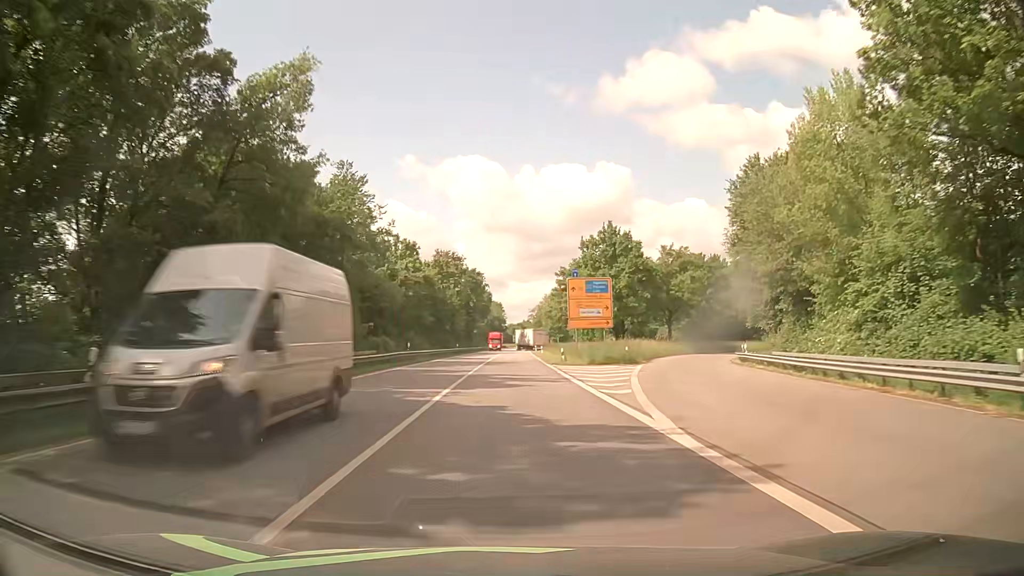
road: primary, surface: asphalt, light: Day
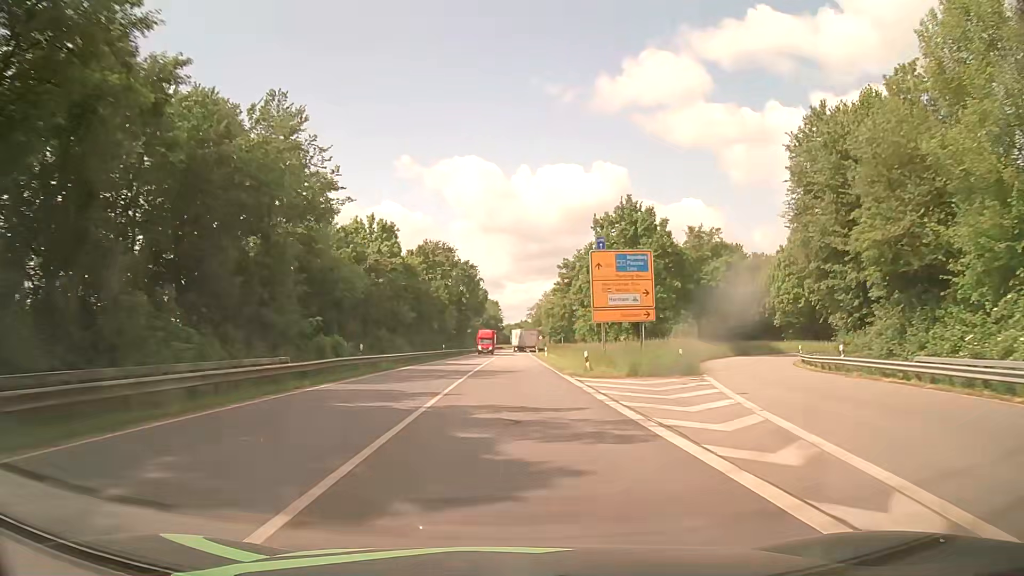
(0.0, +14.2) m; 0°
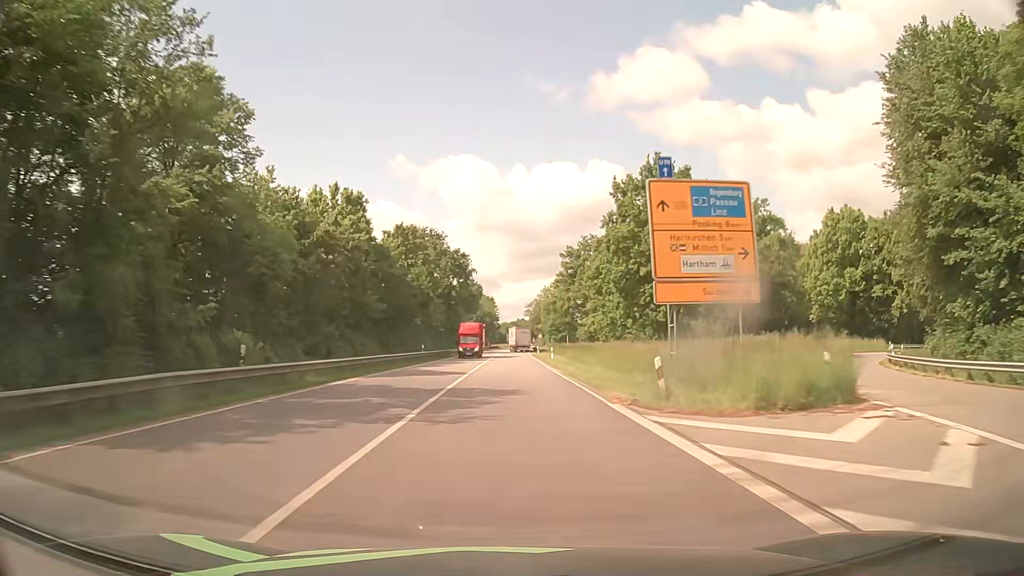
(0.0, +14.2) m; 0°
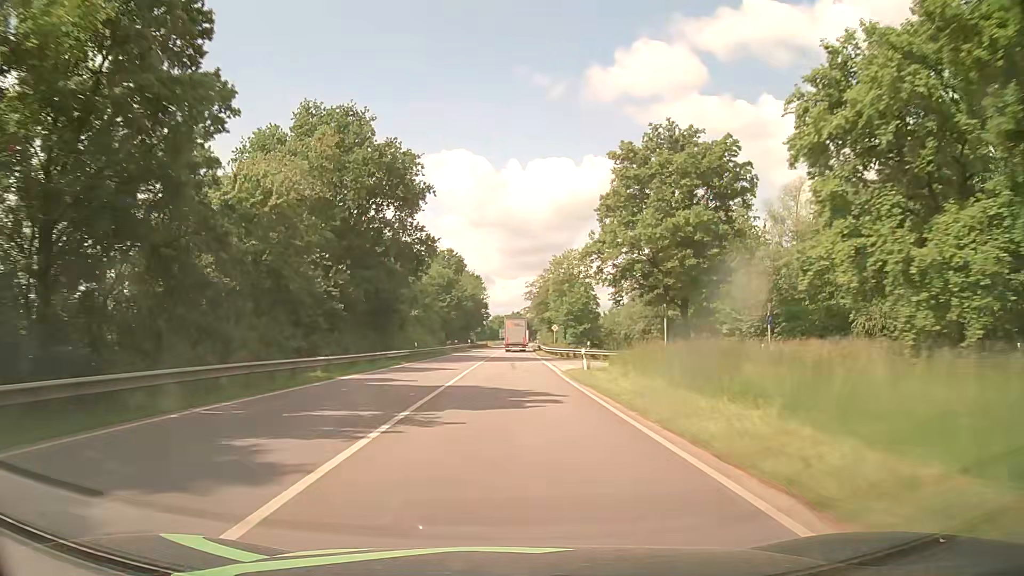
(+0.3, +55.6) m; 0°
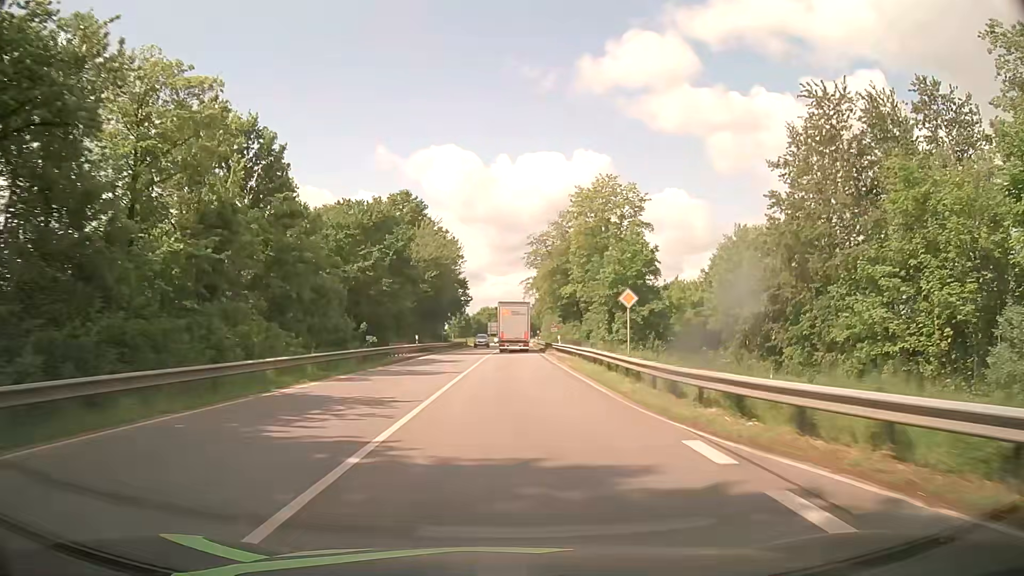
(+0.4, +50.3) m; +1°
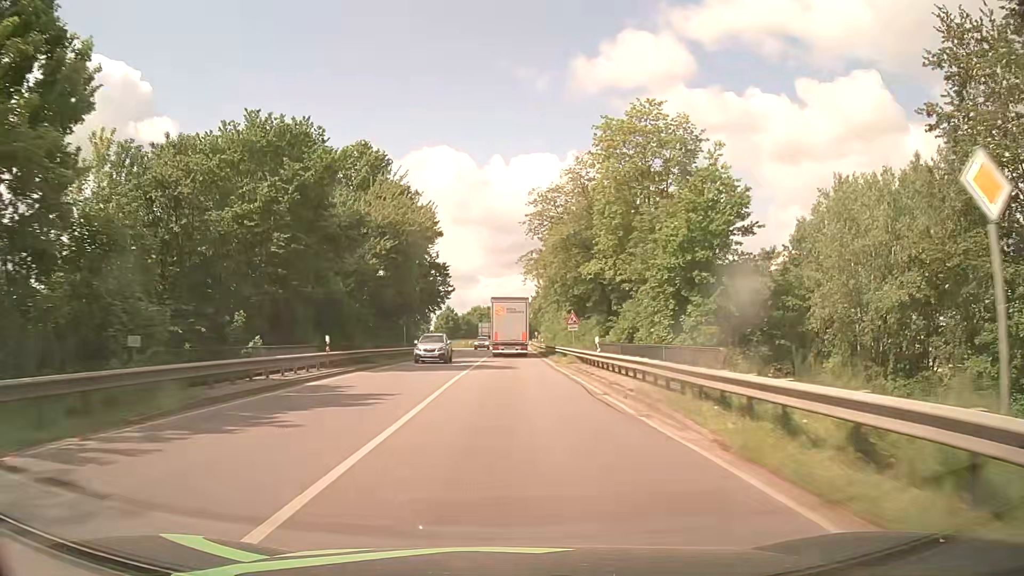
(+0.1, +22.2) m; +1°
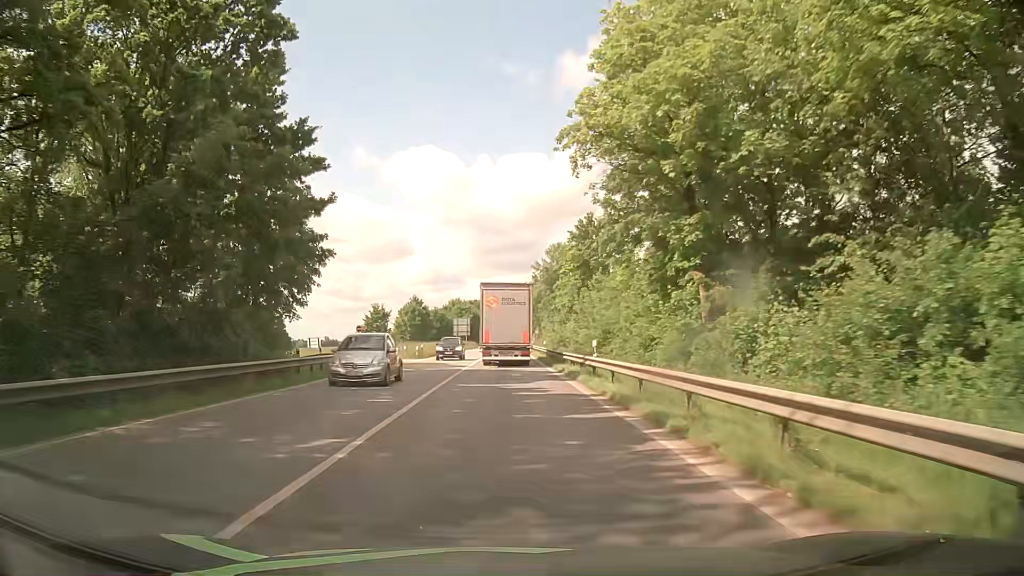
(+0.5, +49.1) m; +1°
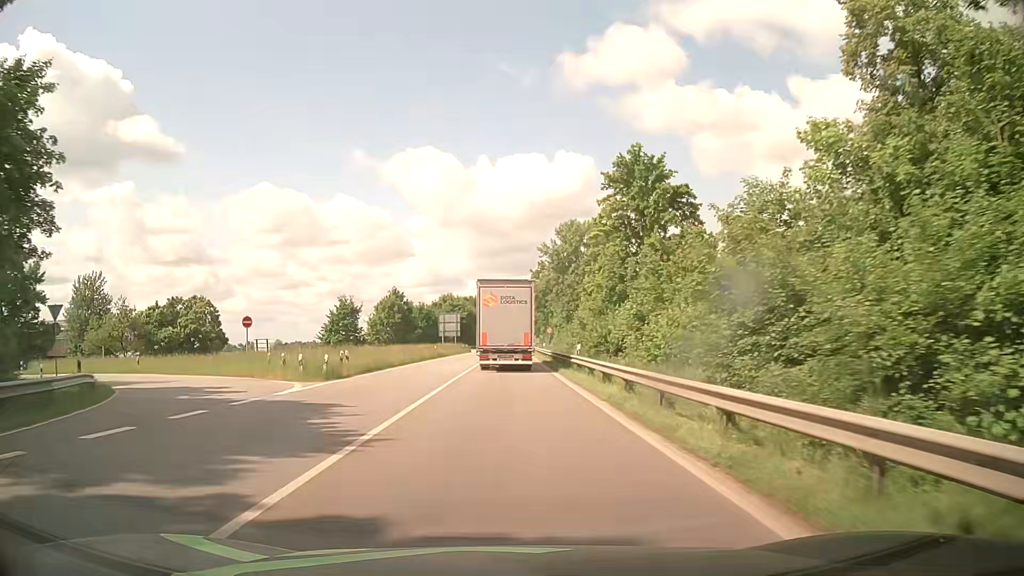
(-0.2, +26.3) m; 0°
(0, +10) (0, +20) (0, +30) (0, +40) (0, +50) (0, +60) (0, +70) (0, +80) (+1, +90) (+1, +100) m
